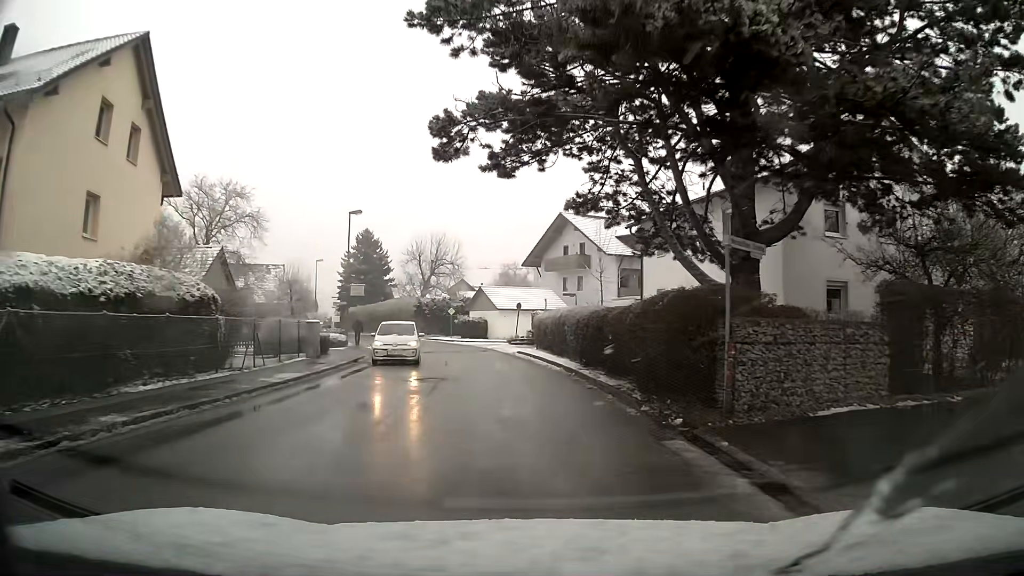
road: unclassified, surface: asphalt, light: Day
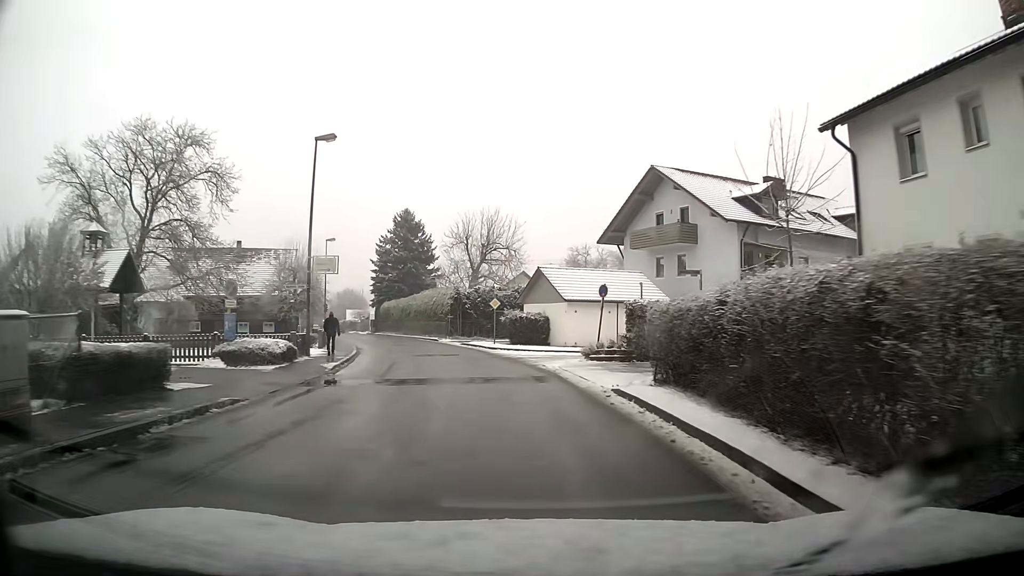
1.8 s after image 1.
(-0.9, +17.5) m; -5°
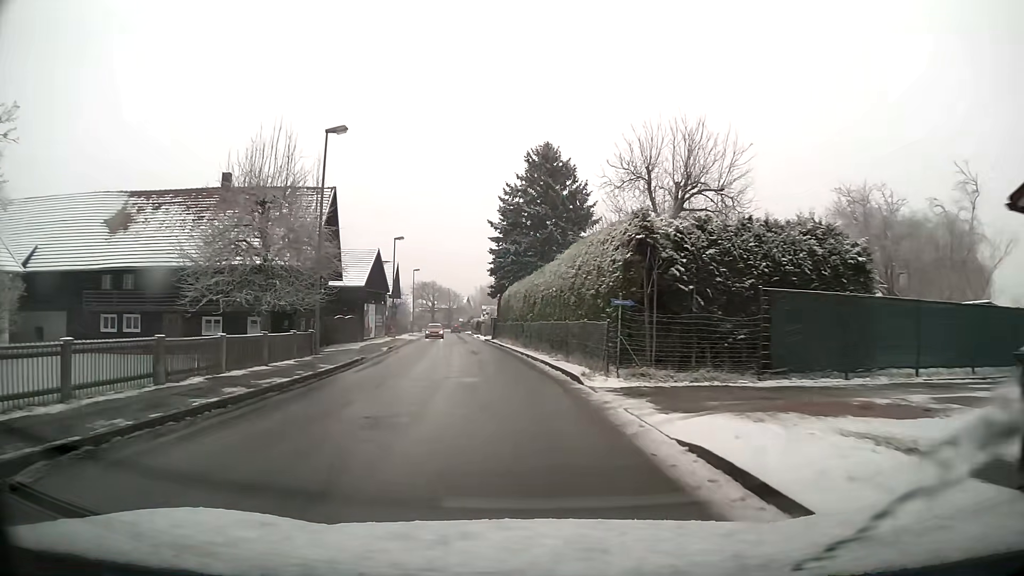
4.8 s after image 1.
(-4.0, +33.1) m; -14°
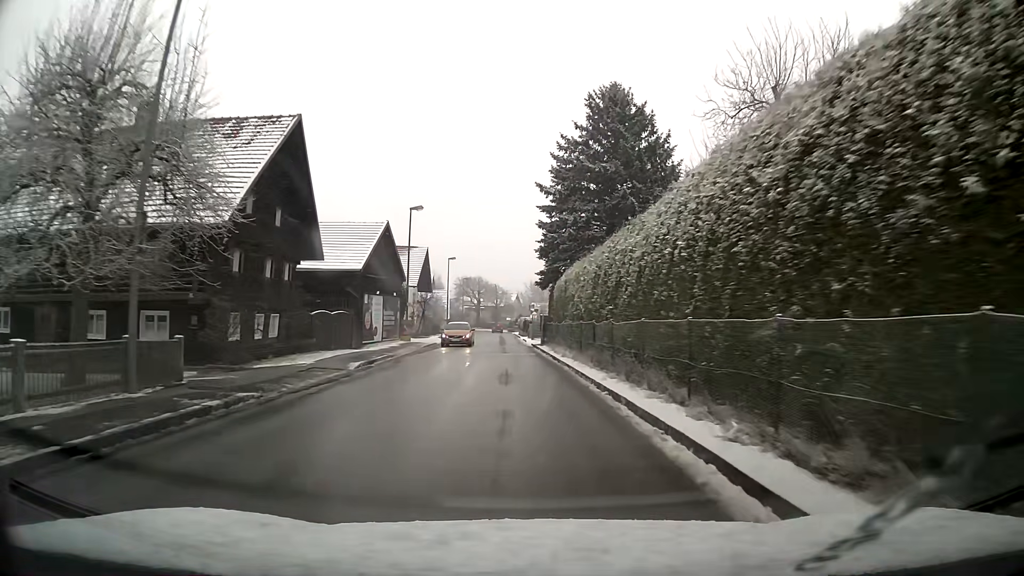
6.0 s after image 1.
(-0.6, +14.3) m; -4°
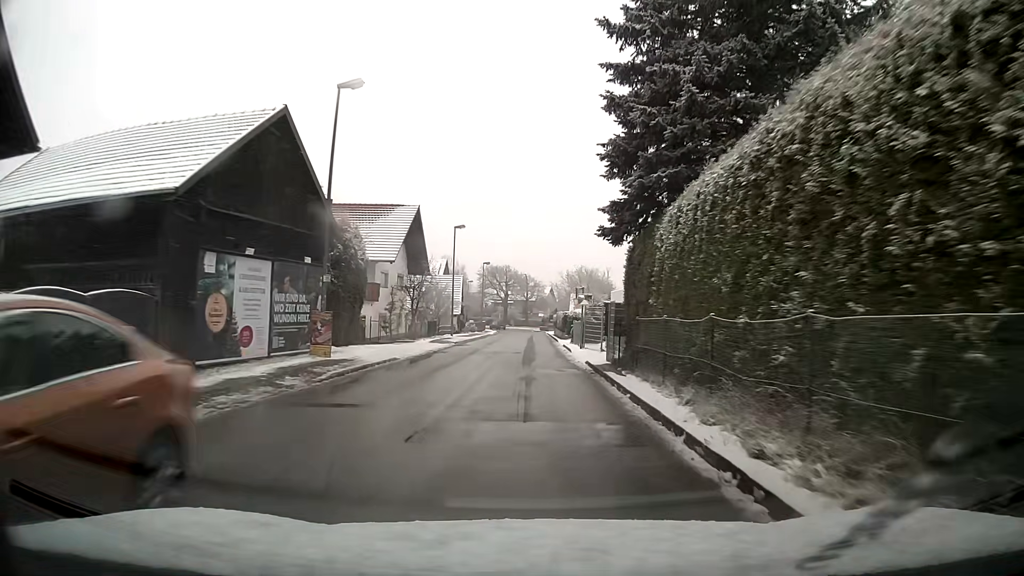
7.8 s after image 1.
(-0.5, +21.8) m; -2°
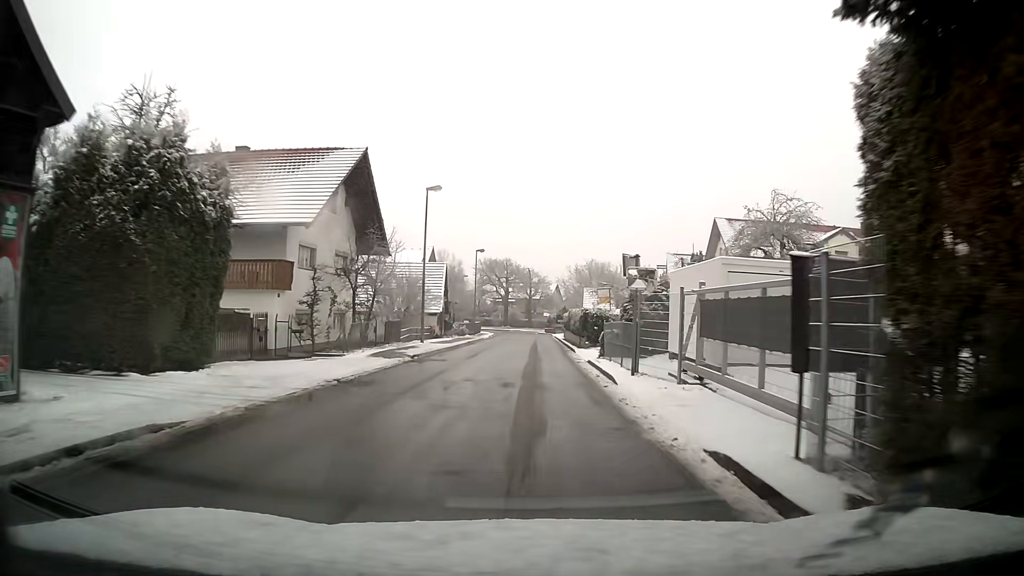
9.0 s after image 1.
(-0.1, +14.8) m; -1°
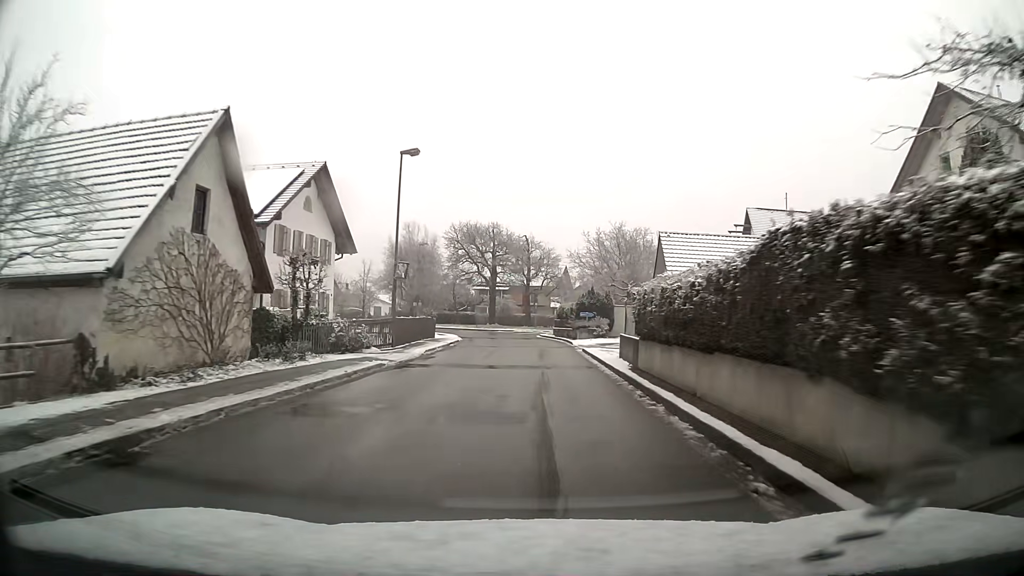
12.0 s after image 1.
(+0.2, +37.2) m; 0°
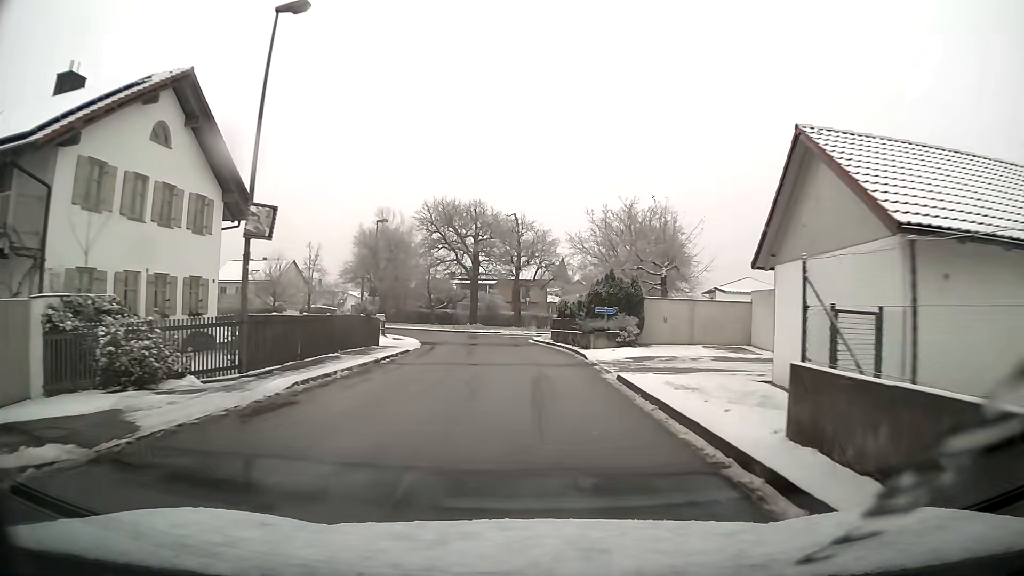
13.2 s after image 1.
(+0.1, +14.0) m; 0°
